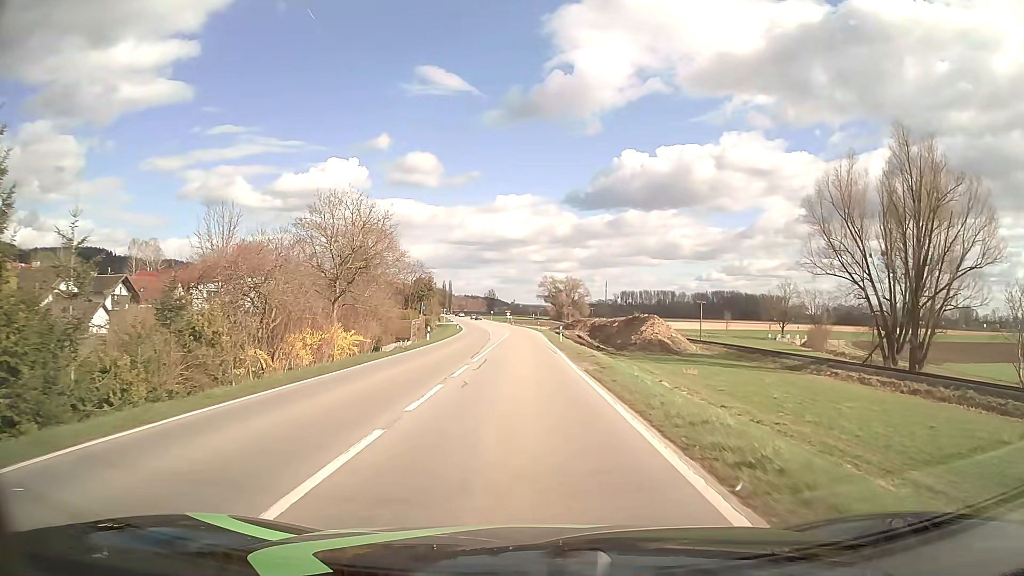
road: secondary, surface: asphalt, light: Day
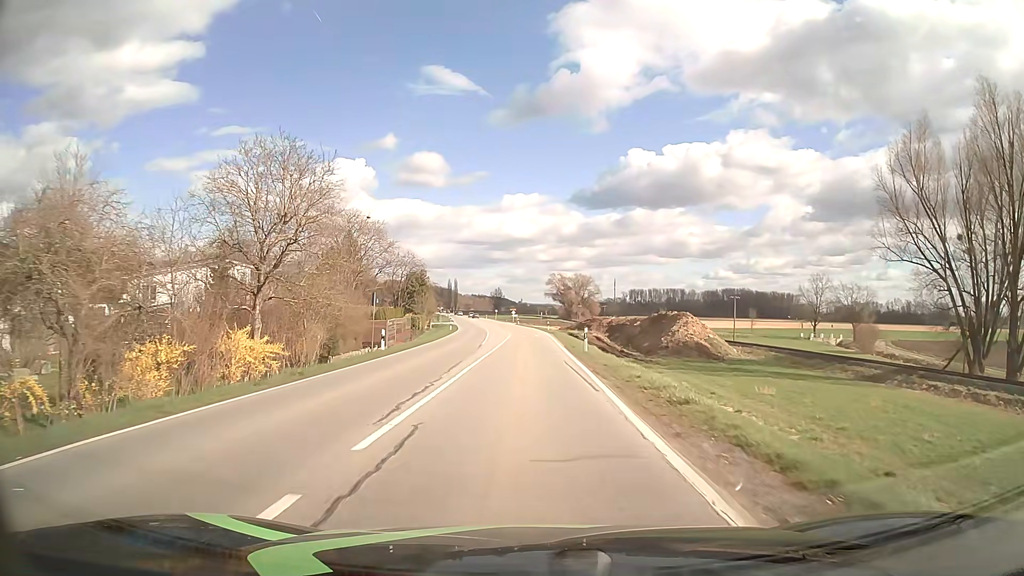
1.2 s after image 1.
(-0.1, +15.3) m; 0°
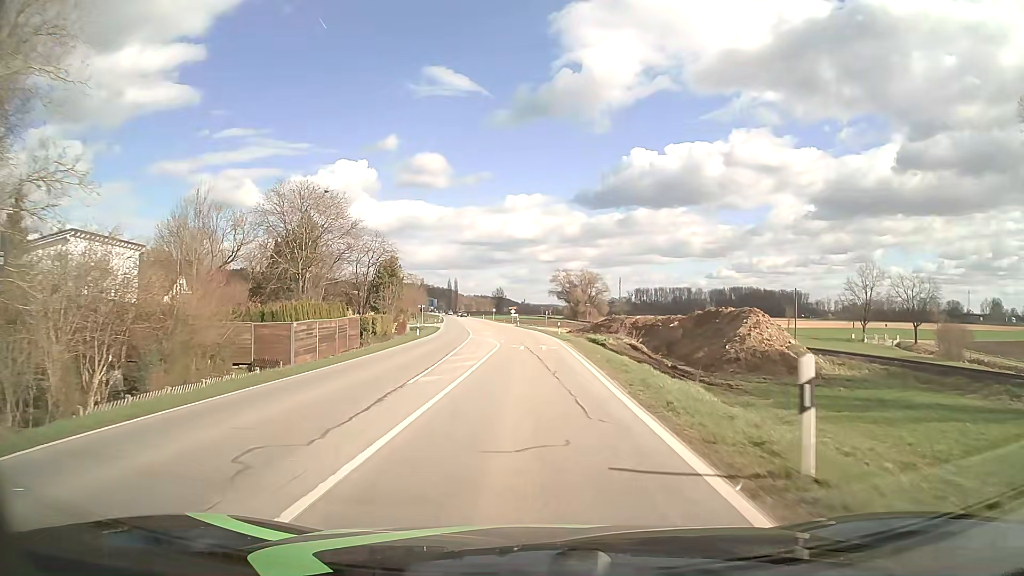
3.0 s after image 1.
(-0.2, +22.9) m; 0°
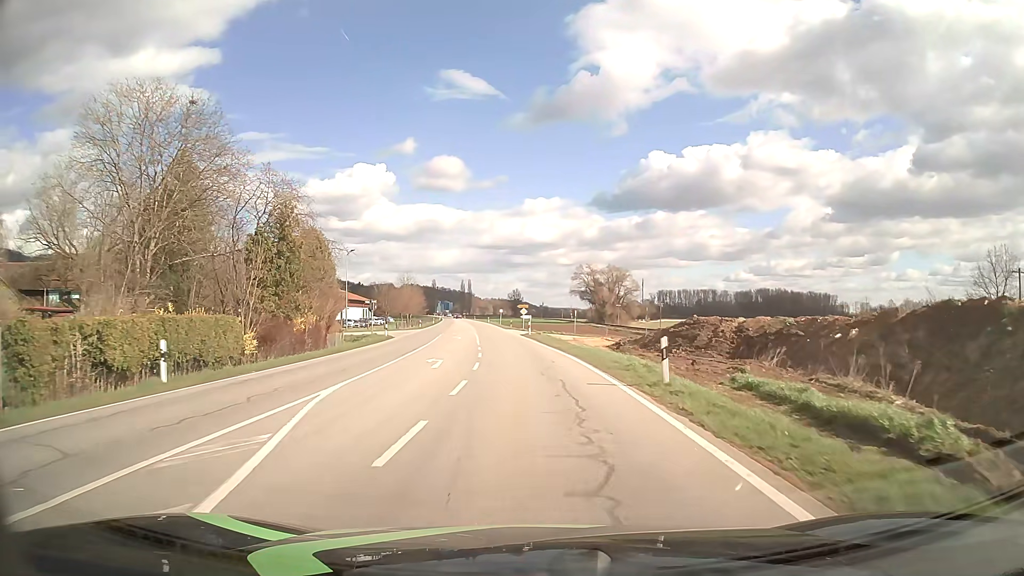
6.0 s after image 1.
(-0.4, +37.9) m; -2°
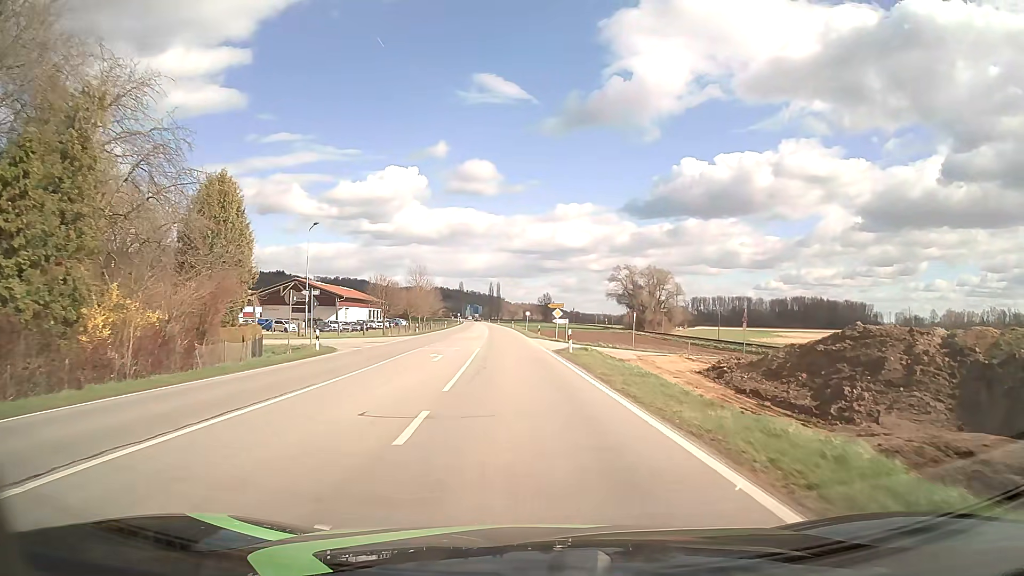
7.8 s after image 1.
(-0.6, +22.8) m; -3°
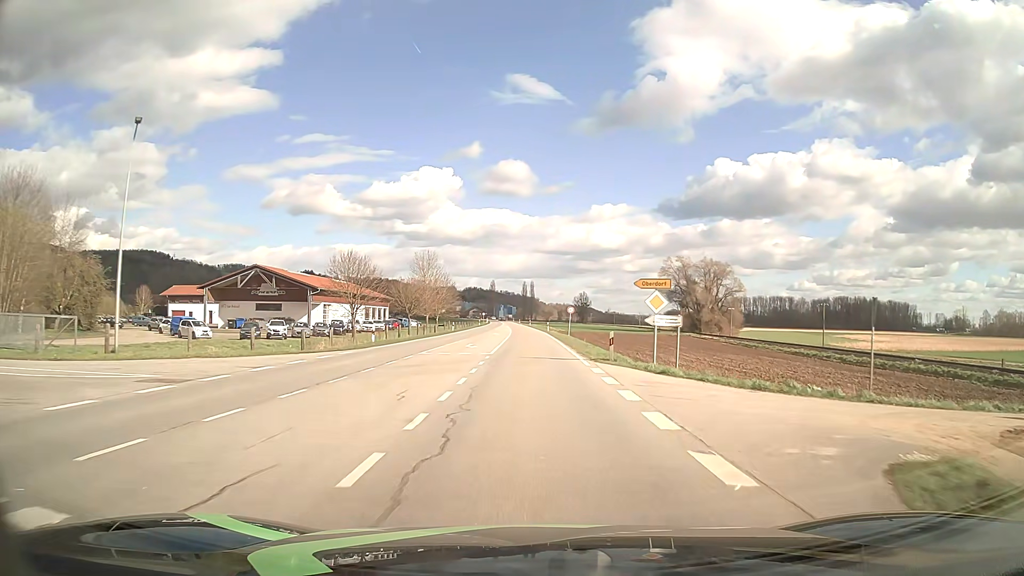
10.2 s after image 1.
(-0.8, +30.4) m; -3°
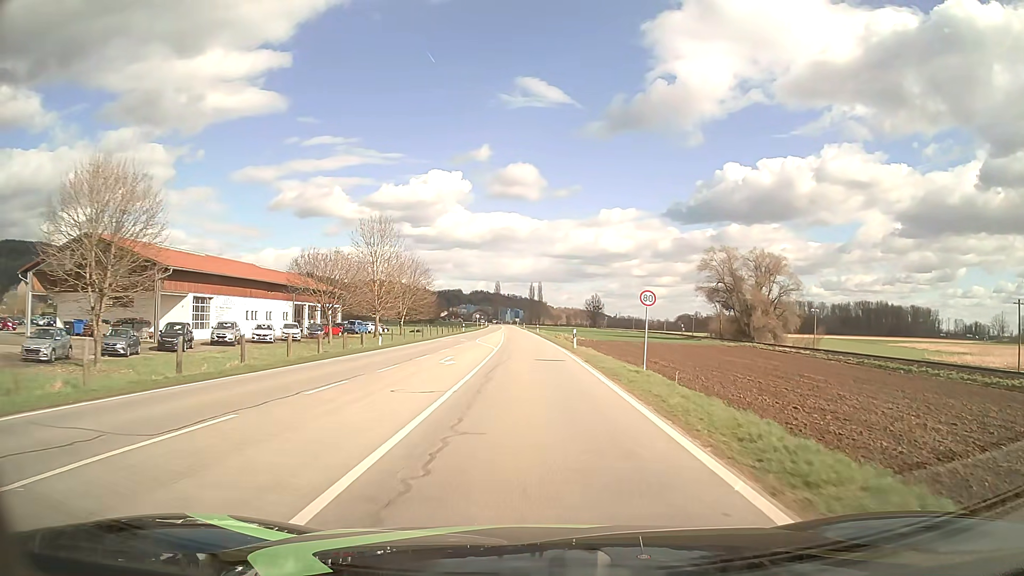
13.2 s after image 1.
(-0.2, +38.0) m; -1°
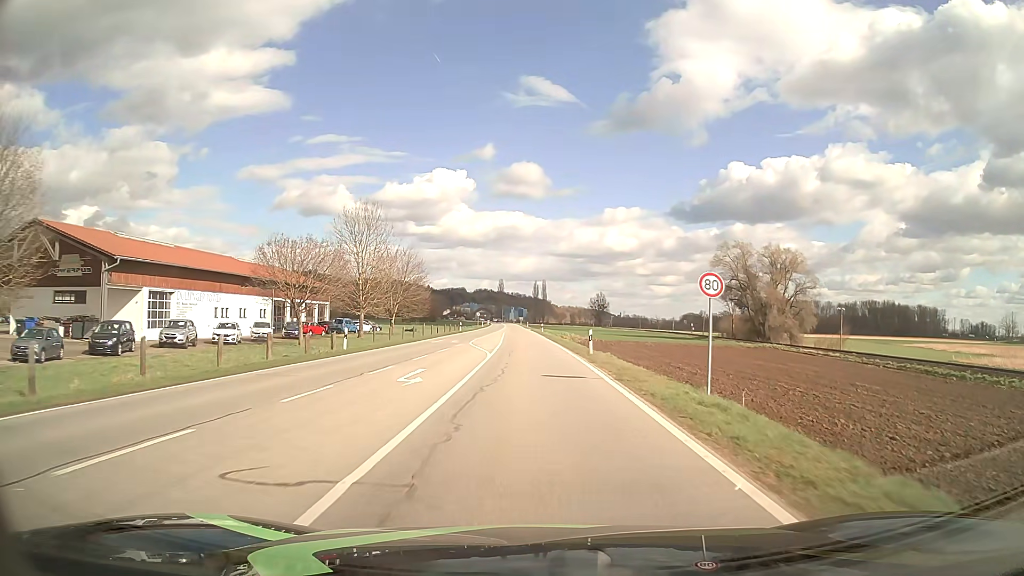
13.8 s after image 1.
(0.0, +7.6) m; 0°
(0, +10) (0, +20) (0, +30) (-1, +40) (-1, +50) (-1, +60) (-1, +70) (-2, +80) (-2, +90) (-2, +100) m
